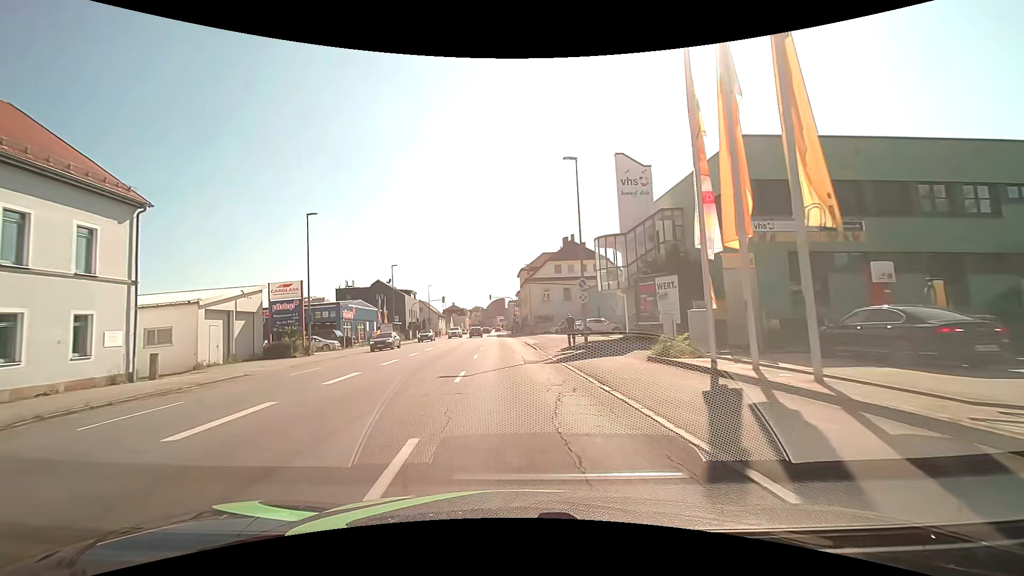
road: tertiary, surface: asphalt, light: Day
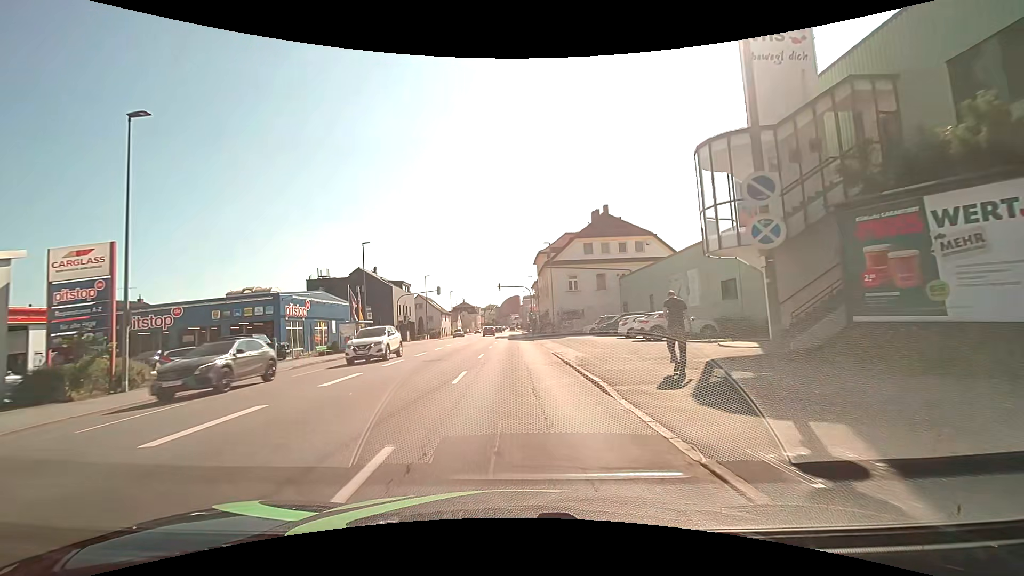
(-0.3, +18.2) m; -1°
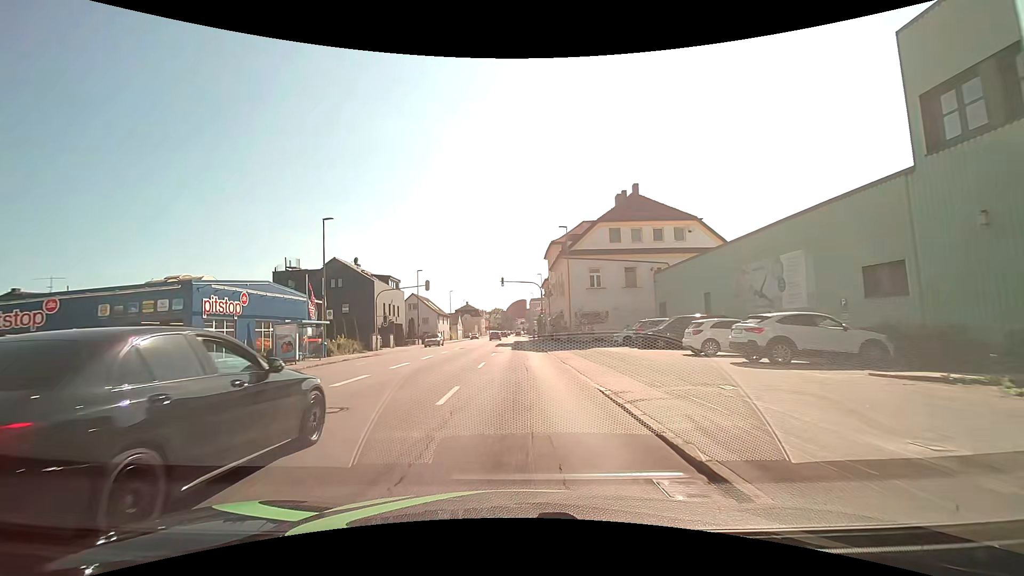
(-0.3, +11.7) m; -1°
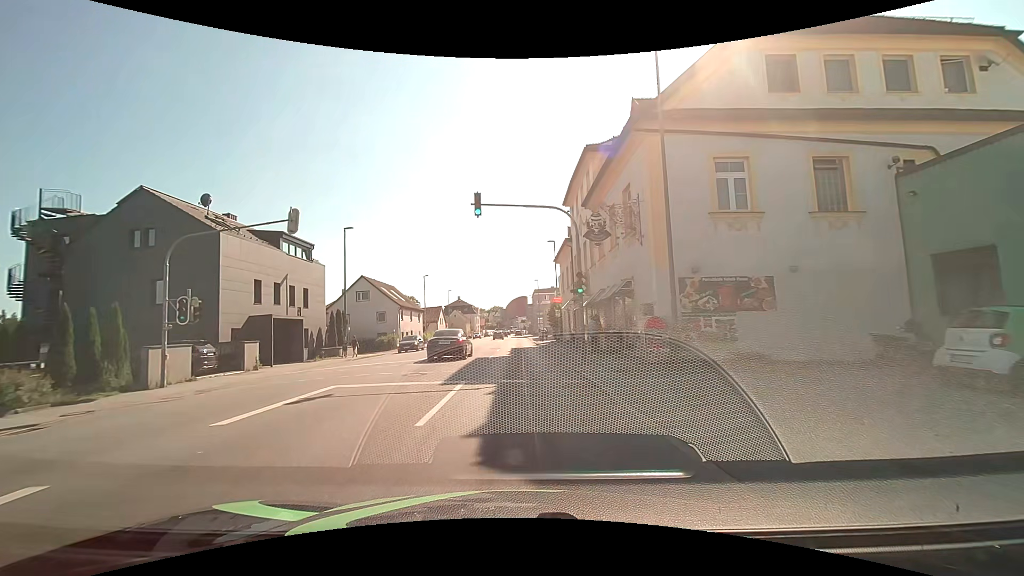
(0.0, +29.1) m; 0°
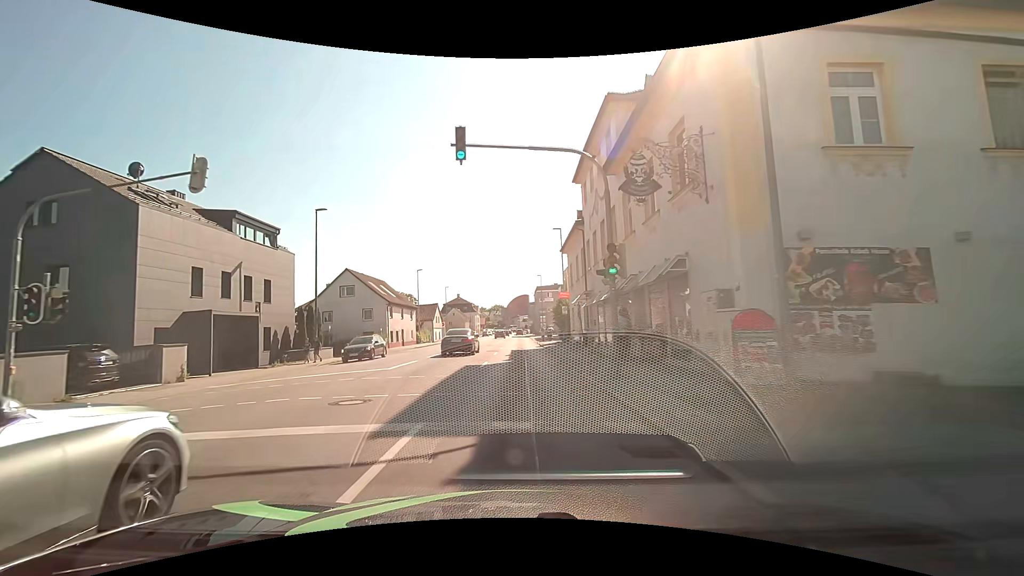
(0.0, +6.0) m; 0°
(0, +10) (0, +20) (0, +30) (0, +40) (0, +50) (0, +60) (0, +70) (0, +80) (0, +90) (0, +100) m
